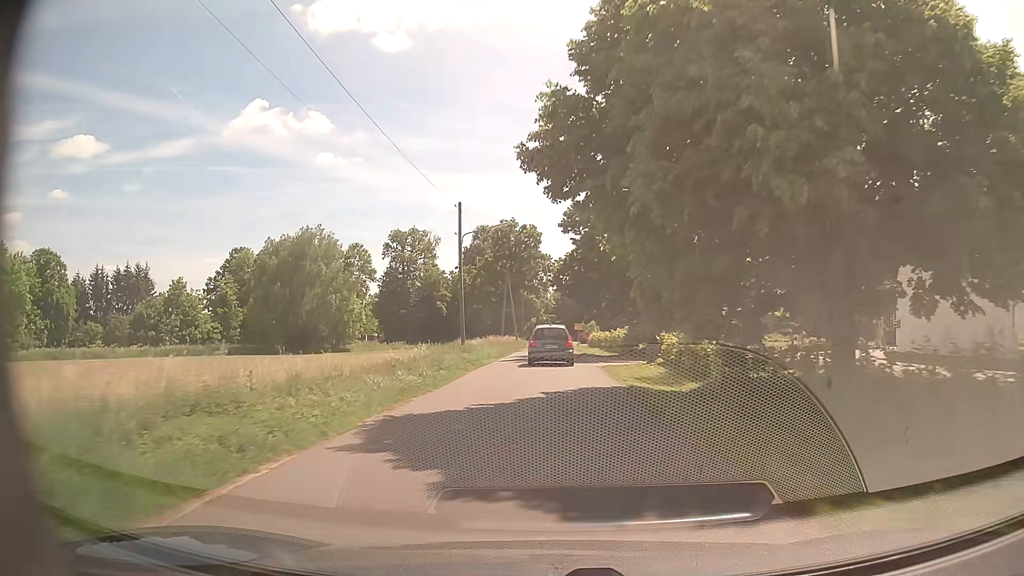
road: unclassified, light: Day
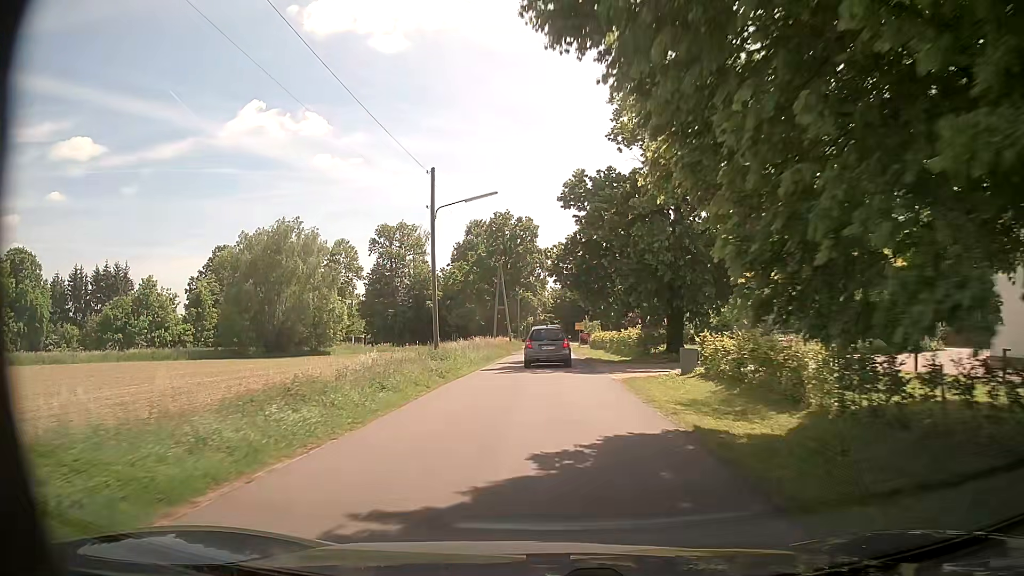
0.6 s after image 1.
(0.0, +7.6) m; 0°
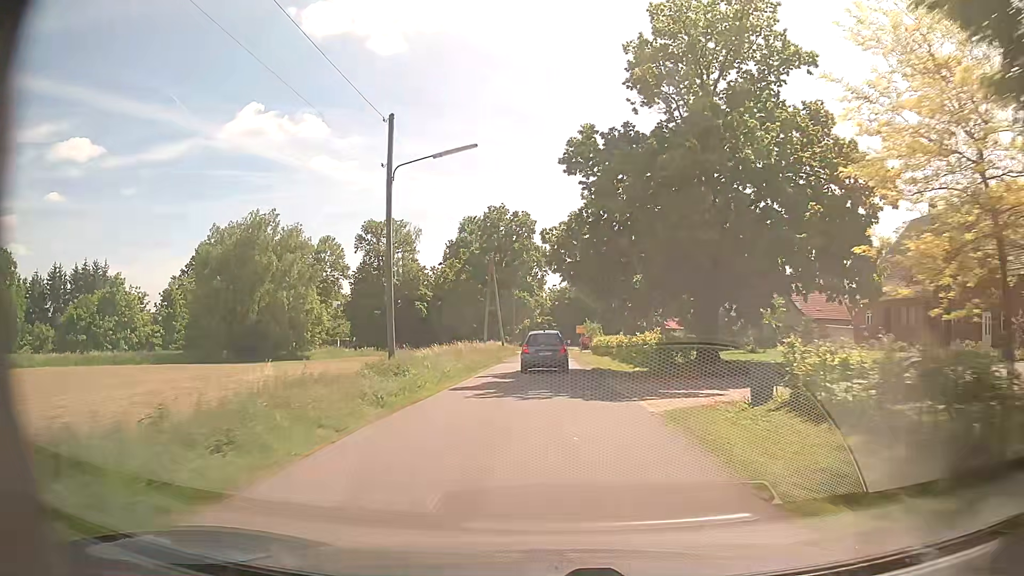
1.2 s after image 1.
(0.0, +7.4) m; 0°
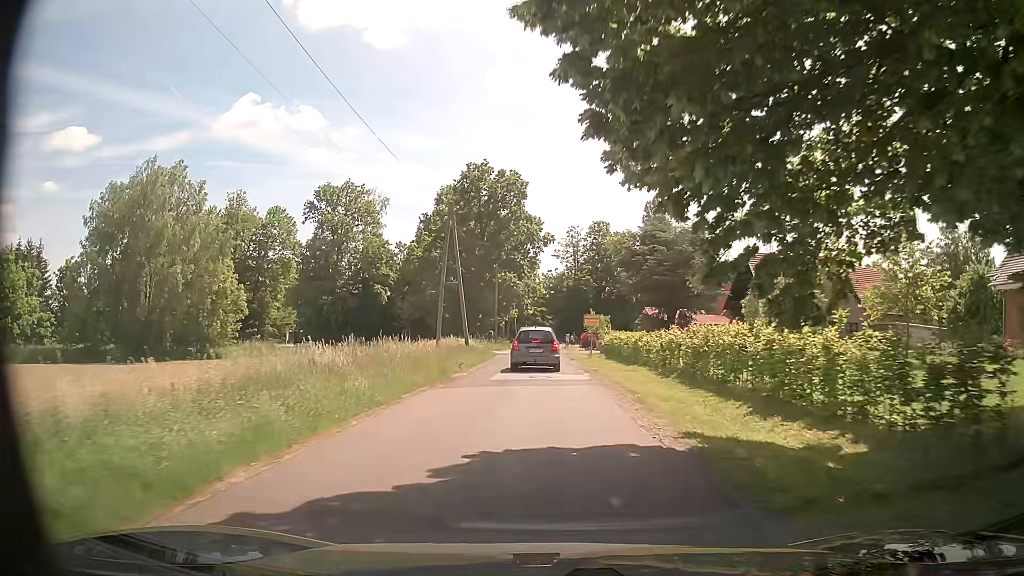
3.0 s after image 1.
(+0.3, +21.0) m; +1°
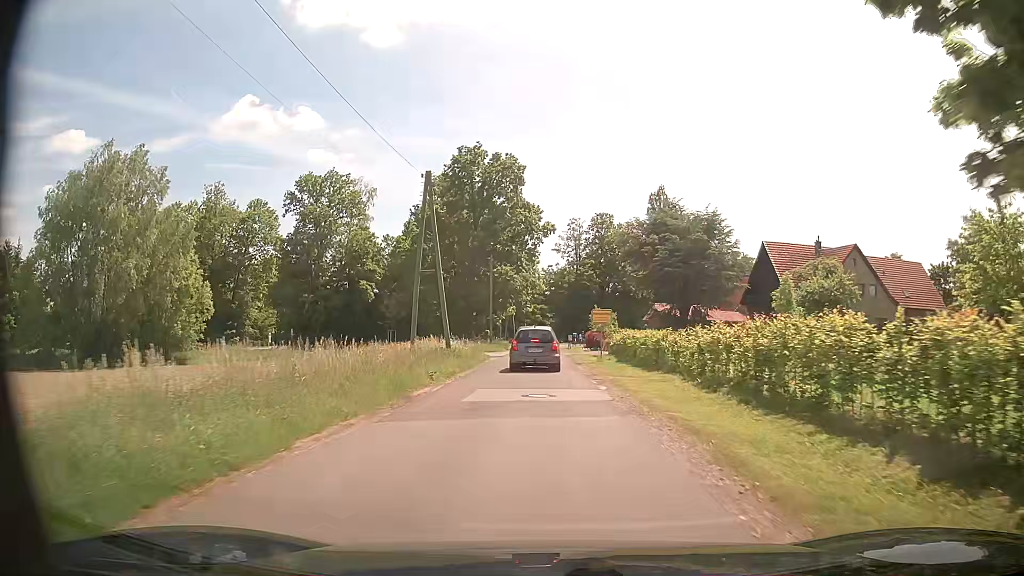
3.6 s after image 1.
(+0.1, +6.7) m; 0°
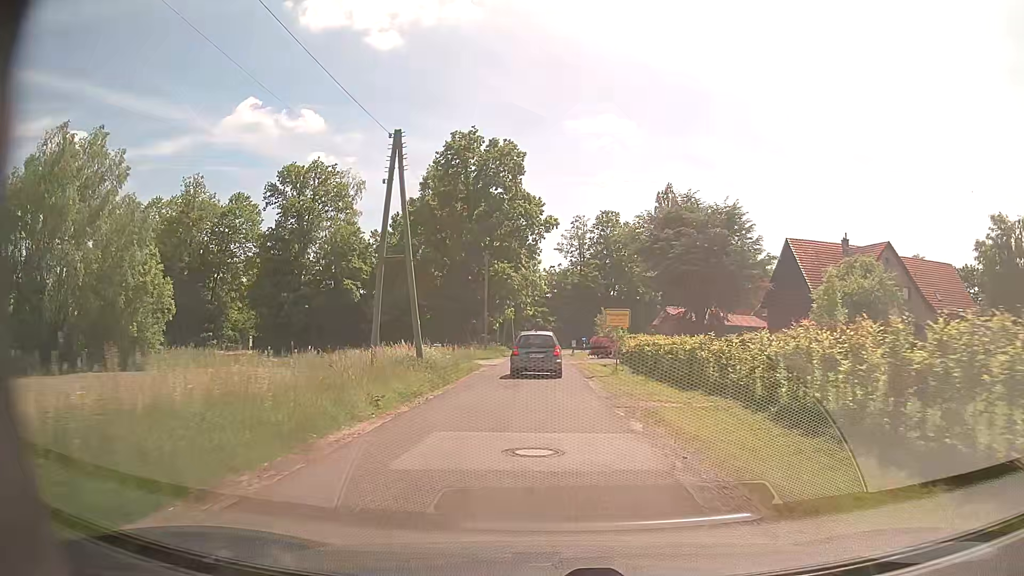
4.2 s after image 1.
(+0.1, +6.5) m; 0°
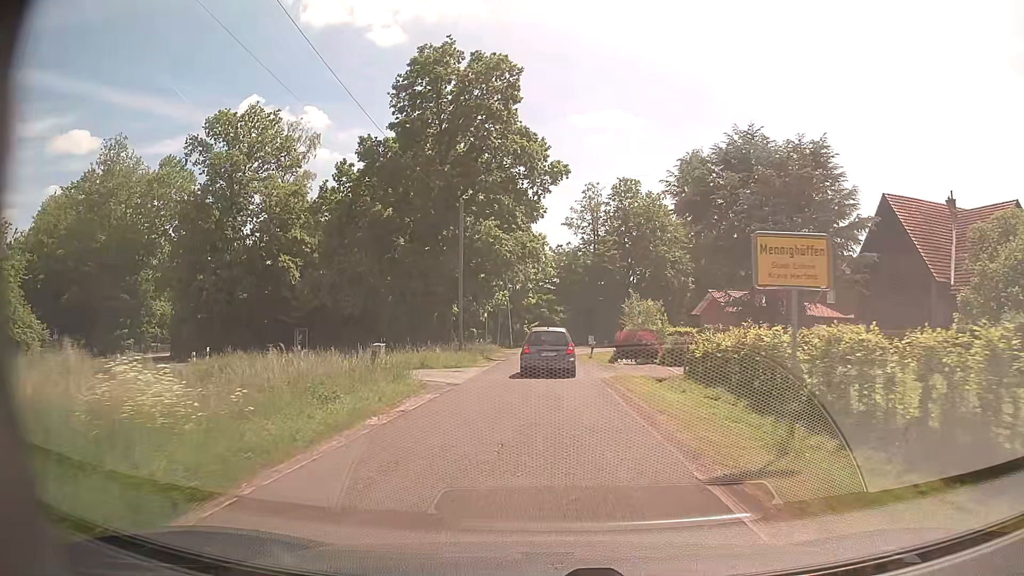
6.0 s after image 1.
(-0.1, +18.3) m; -1°
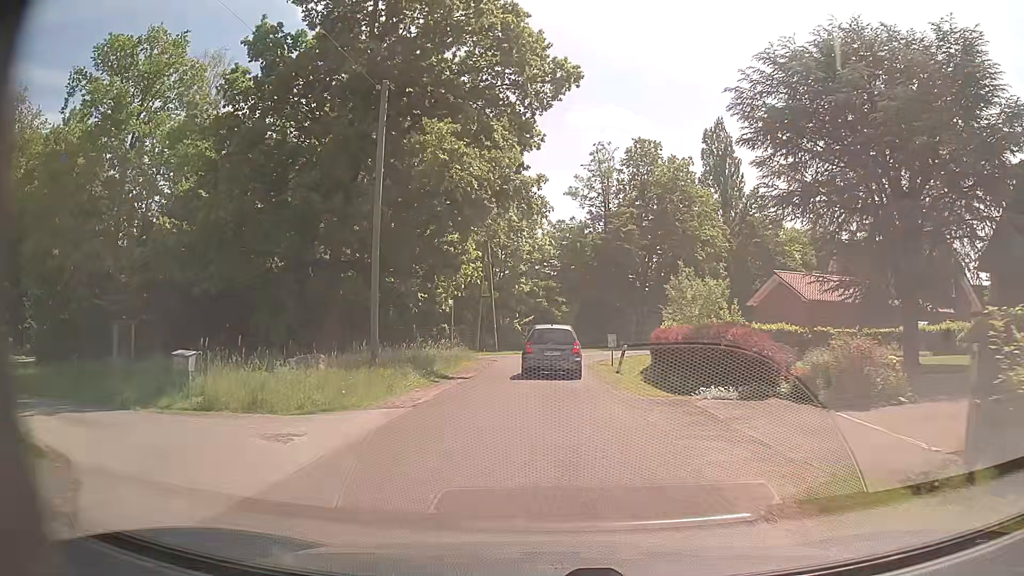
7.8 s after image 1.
(+0.1, +16.9) m; +1°
(0, +10) (0, +20) (0, +30) (+2, +40) (+5, +49) (+11, +57) (+18, +65) (+24, +72) (+31, +80) (+38, +87) m
